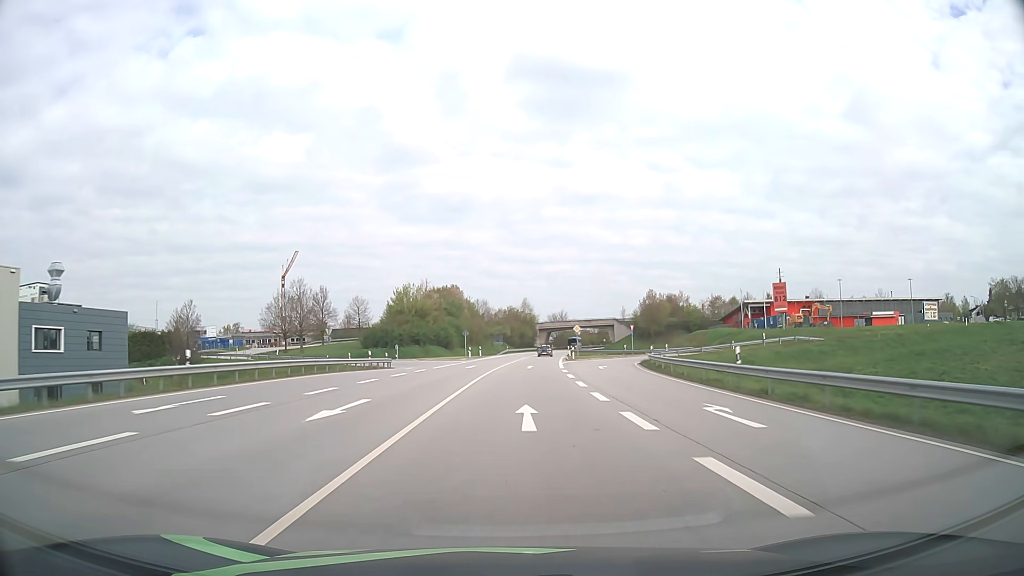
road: primary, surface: asphalt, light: Day
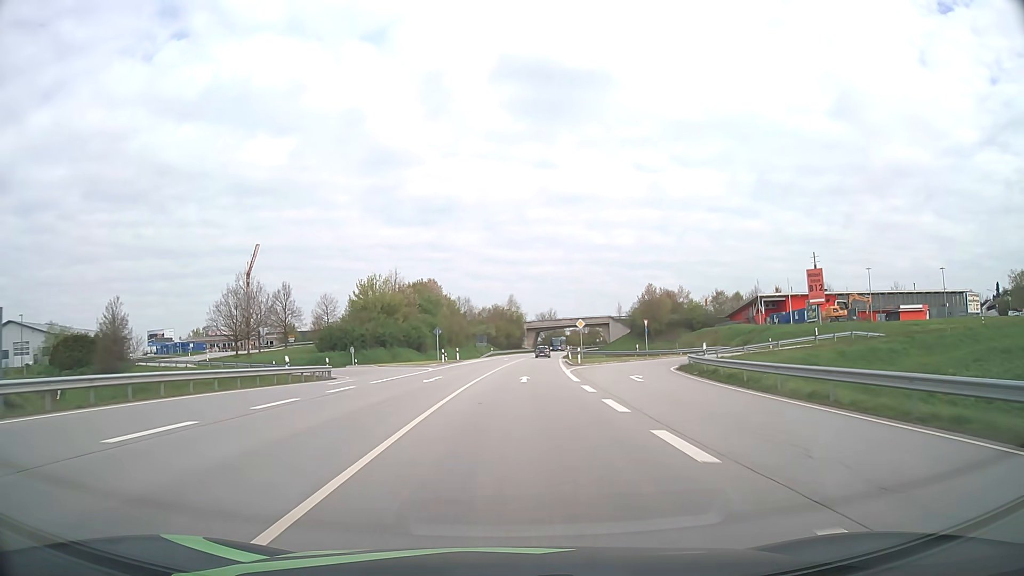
(+0.2, +15.8) m; +1°
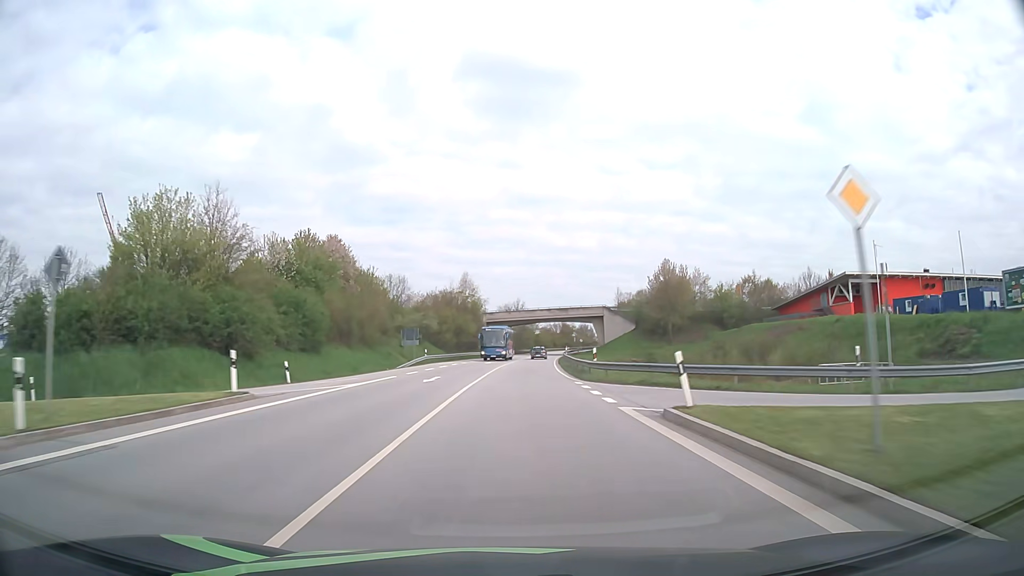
(+1.4, +47.3) m; +3°
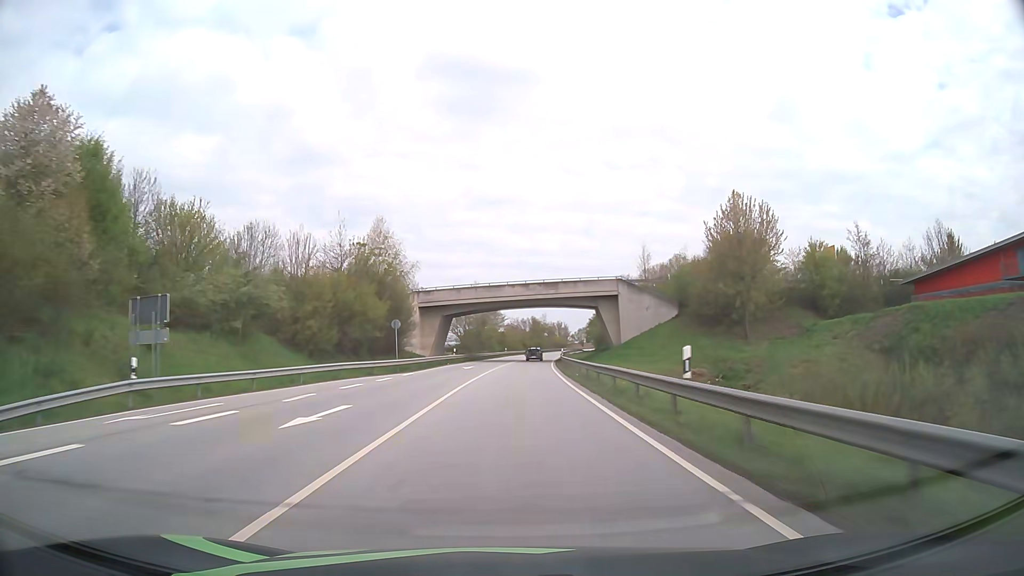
(+1.4, +47.4) m; +3°
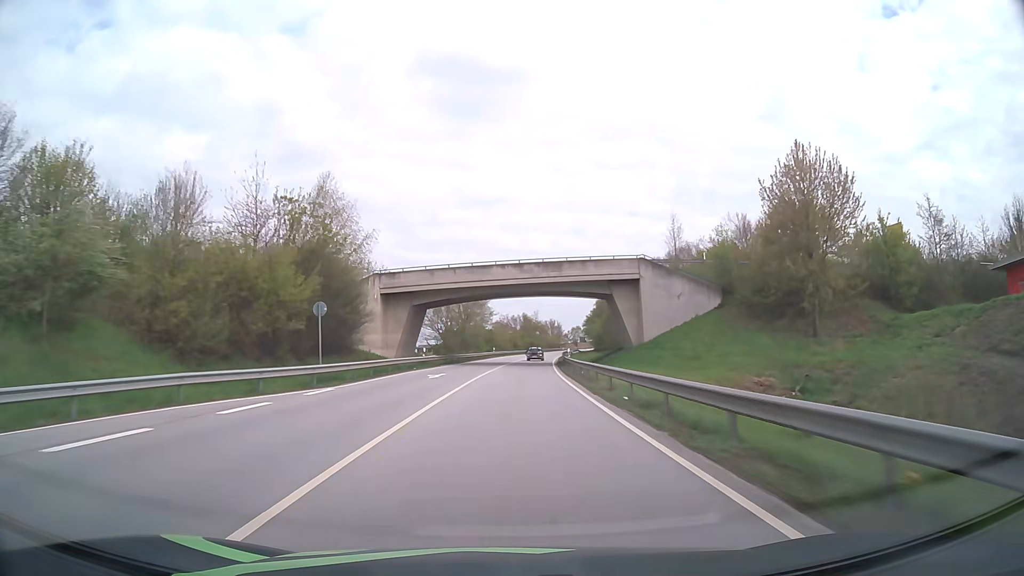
(+0.1, +15.8) m; +1°
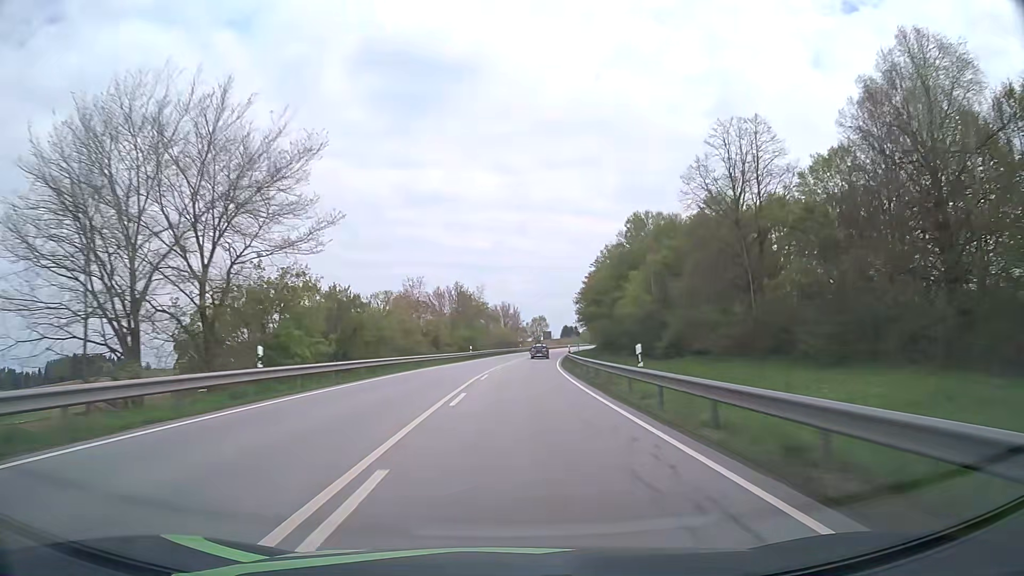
(+3.1, +78.9) m; +5°
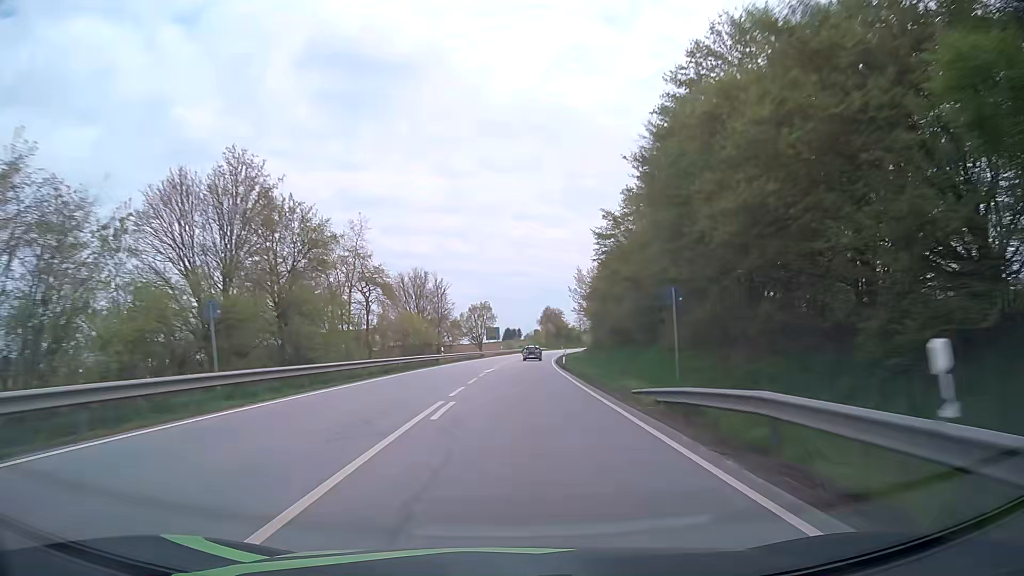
(+2.6, +63.1) m; +5°
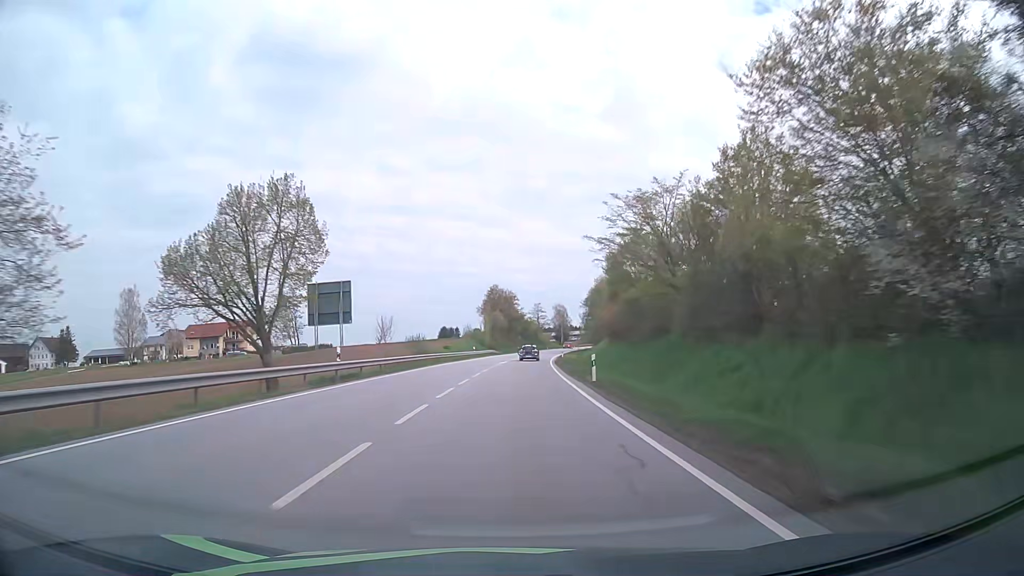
(+3.6, +78.9) m; +5°
(0, +10) (0, +20) (+1, +30) (+1, +40) (+2, +50) (+2, +60) (+3, +70) (+4, +80) (+5, +90) (+6, +100) m
